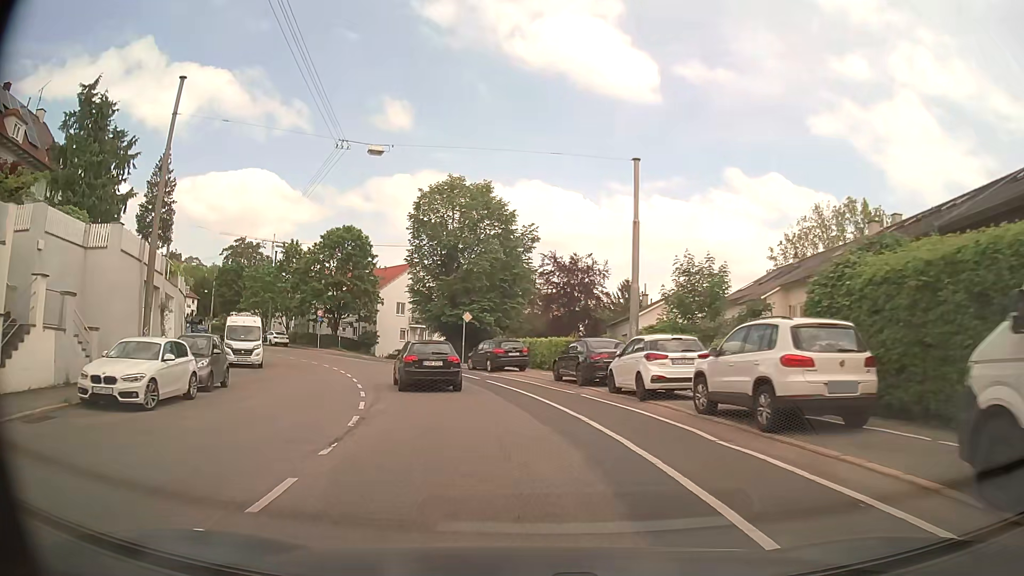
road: secondary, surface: asphalt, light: Day
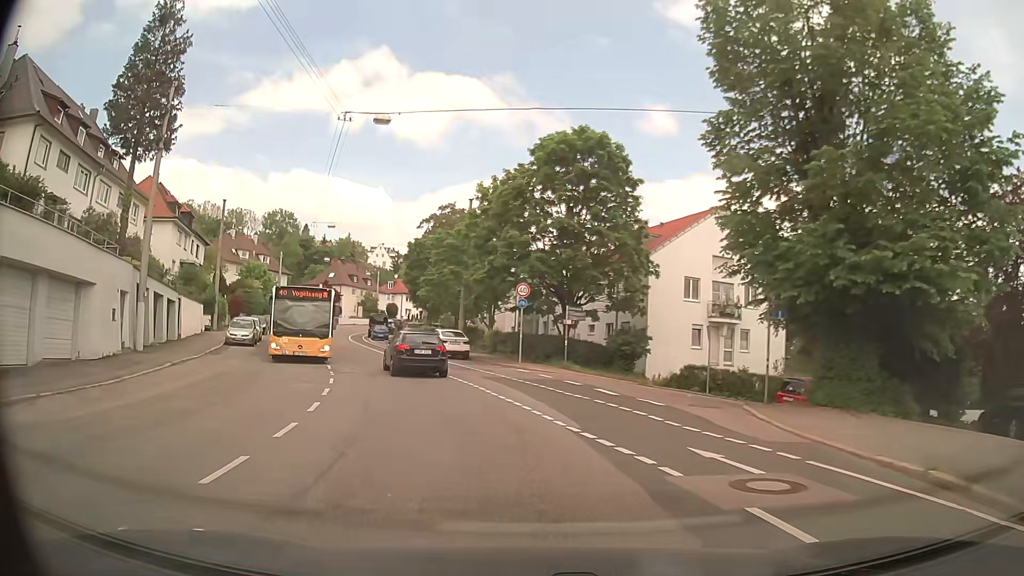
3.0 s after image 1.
(-6.1, +32.4) m; -24°
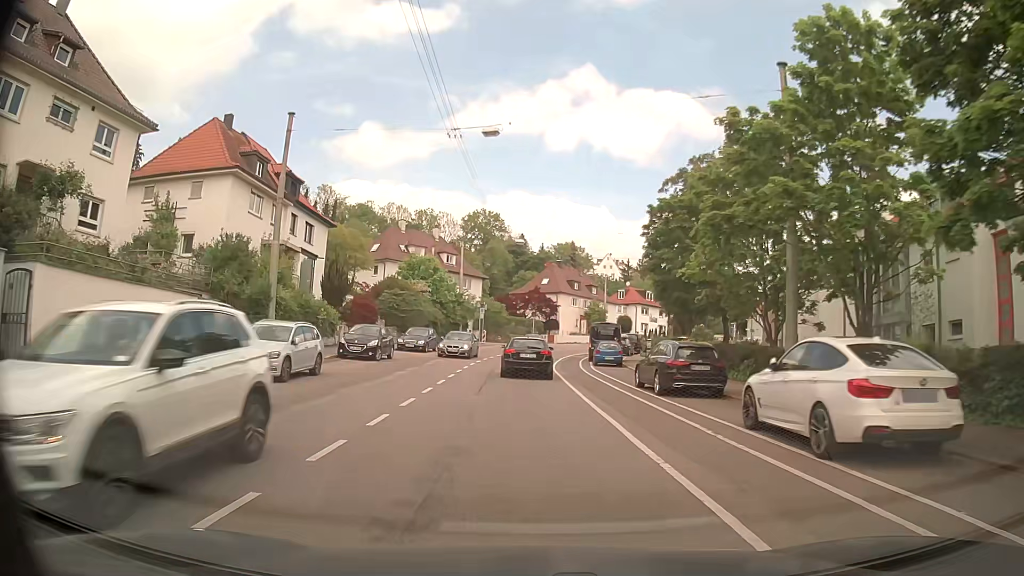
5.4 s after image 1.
(-5.3, +25.9) m; -21°
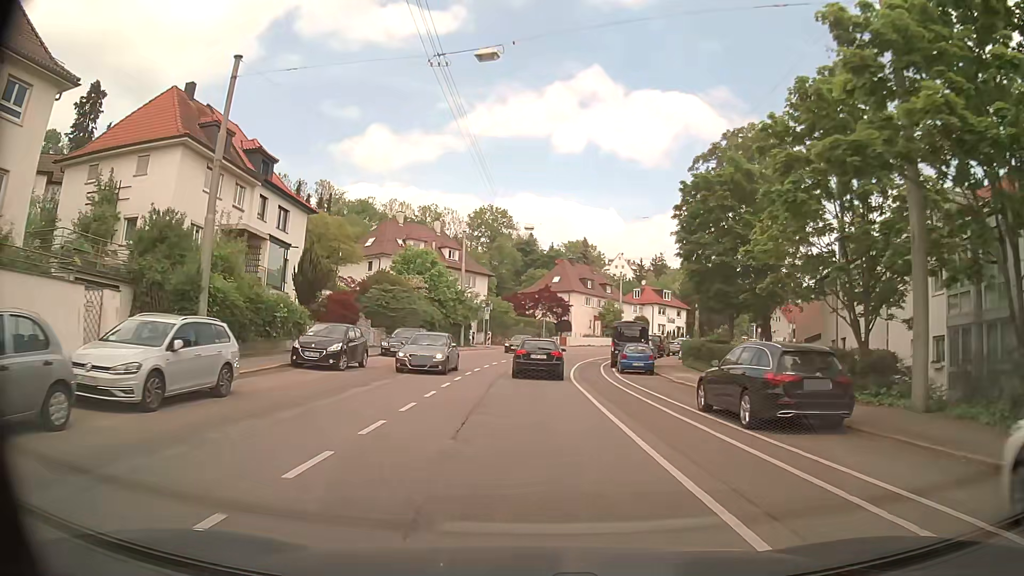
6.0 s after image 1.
(0.0, +6.8) m; 0°
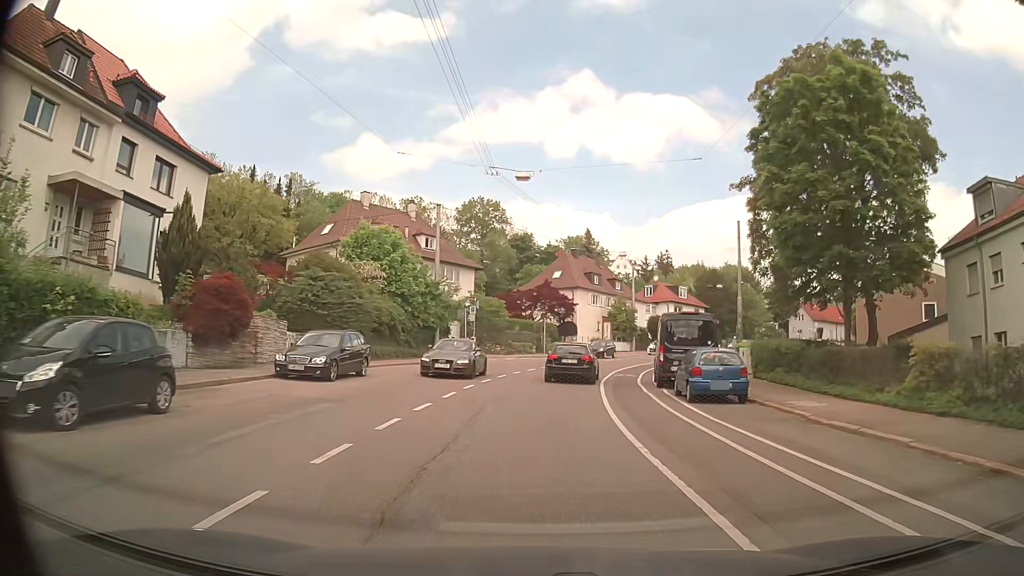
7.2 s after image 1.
(-0.1, +13.7) m; -1°
(0, +10) (+1, +20) (+2, +30) (+4, +40) (+8, +49) (+12, +58) (+17, +67) (+23, +75) (+30, +82) (+37, +89) m
